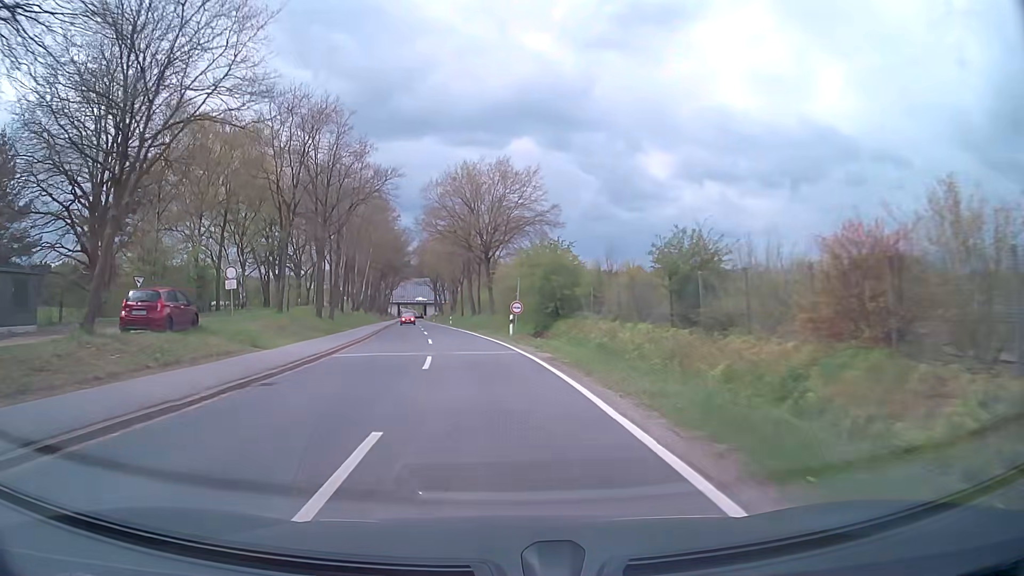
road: secondary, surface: asphalt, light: Day
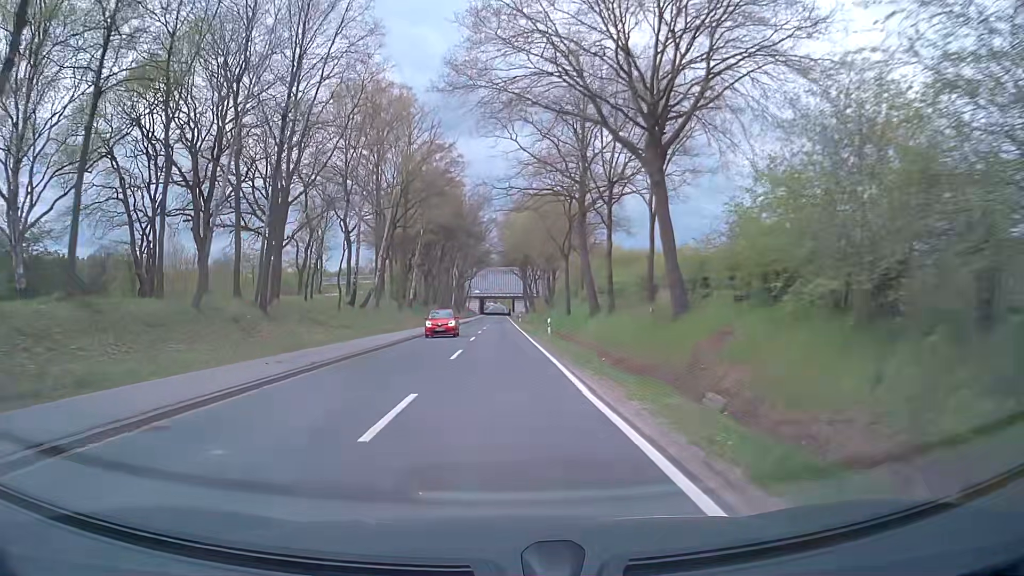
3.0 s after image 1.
(-3.6, +45.1) m; -8°
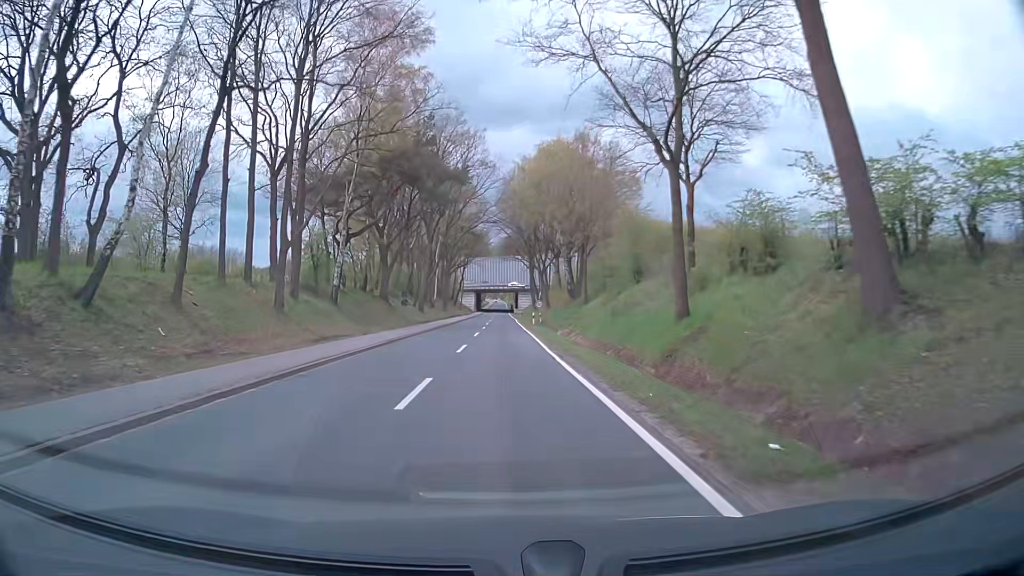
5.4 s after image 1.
(-0.1, +34.4) m; 0°
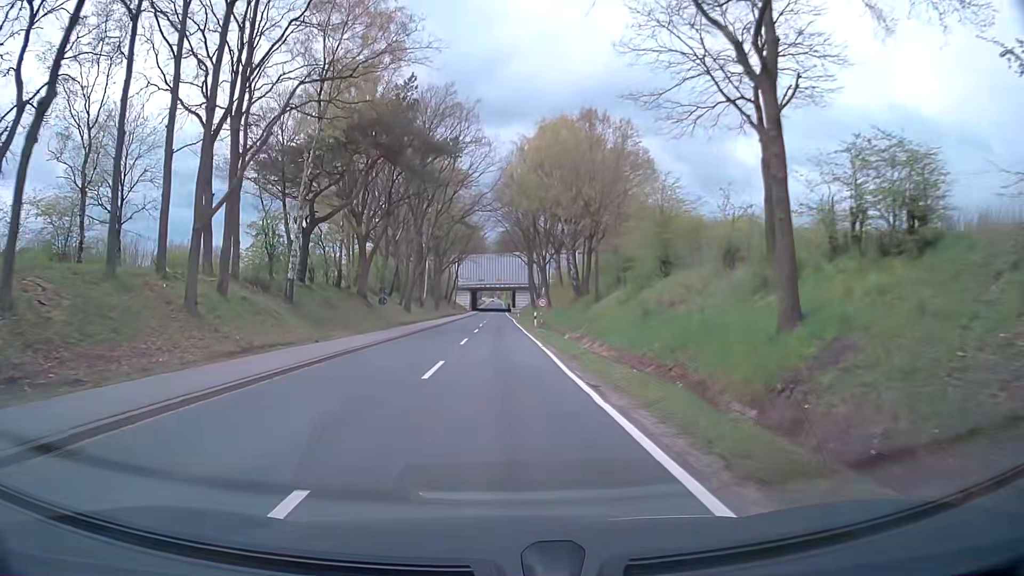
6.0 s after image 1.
(0.0, +8.2) m; 0°
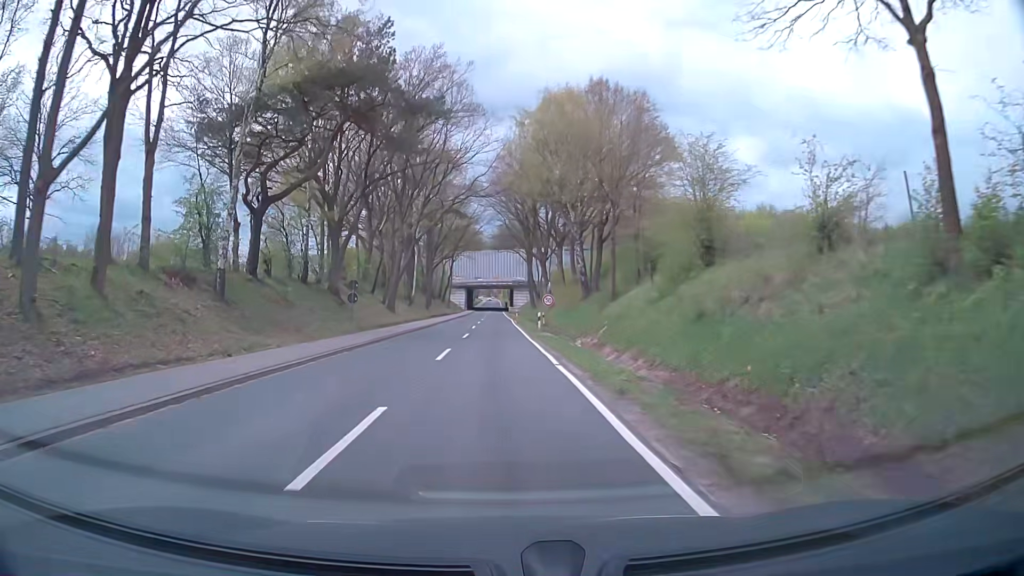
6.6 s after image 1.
(0.0, +8.1) m; +1°
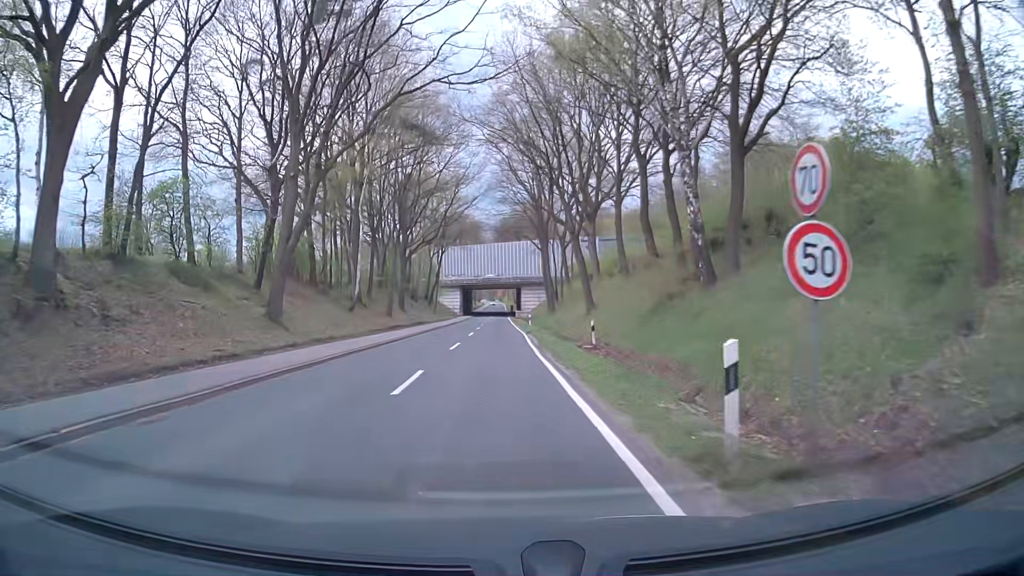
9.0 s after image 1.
(-0.3, +30.5) m; -1°
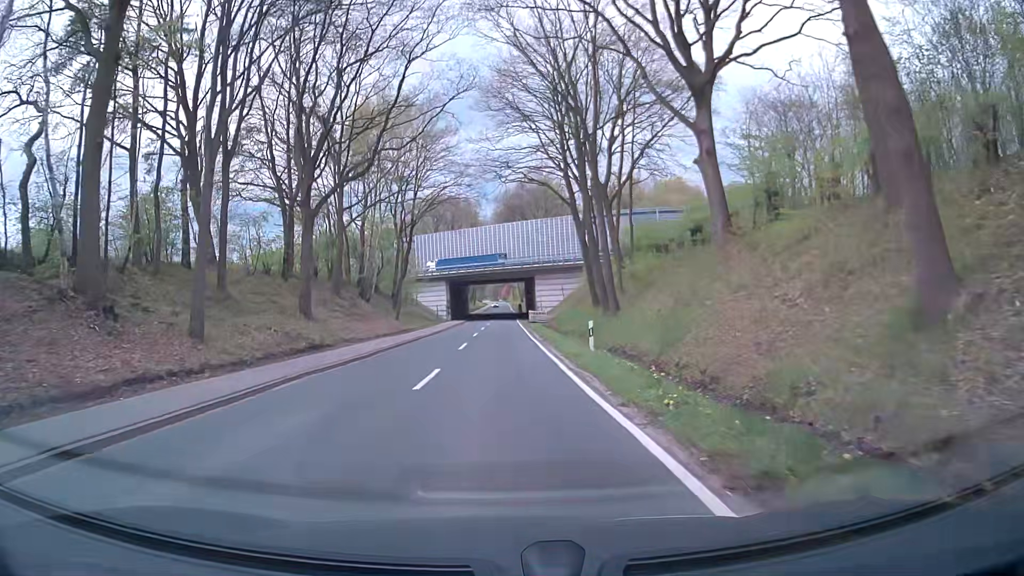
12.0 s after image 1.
(-0.2, +35.7) m; -1°
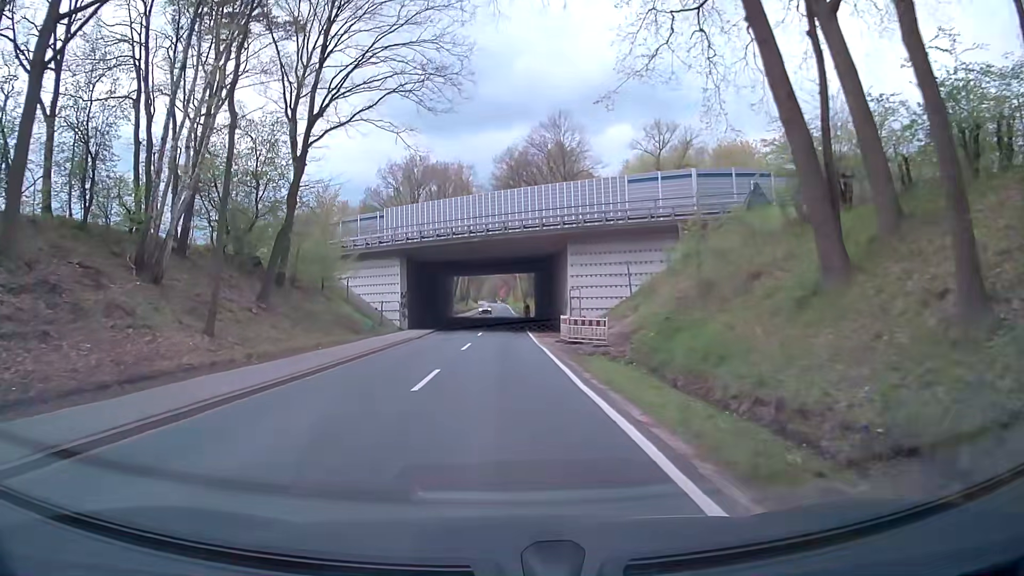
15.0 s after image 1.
(-0.1, +36.8) m; +1°
